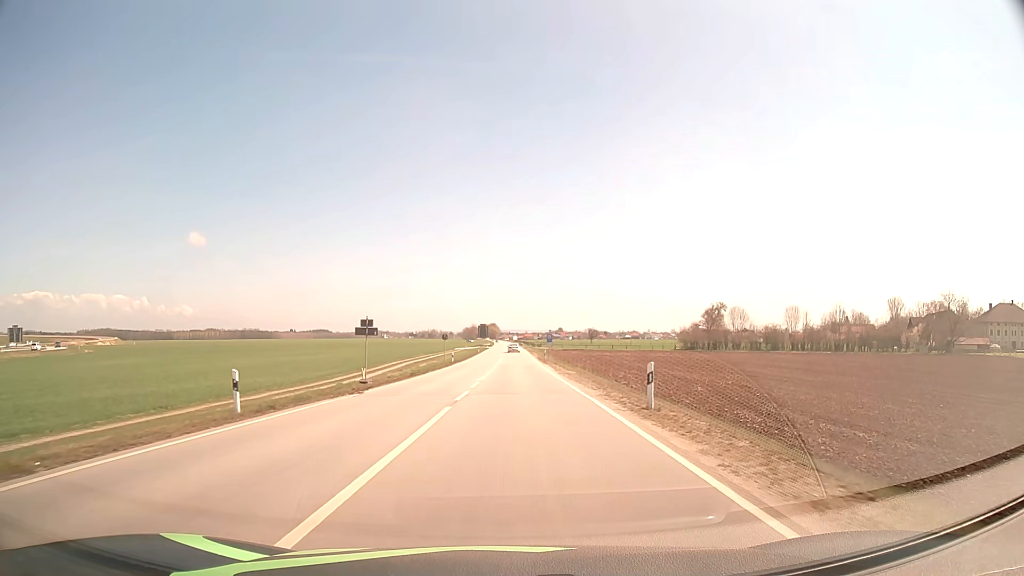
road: secondary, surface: asphalt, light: Day
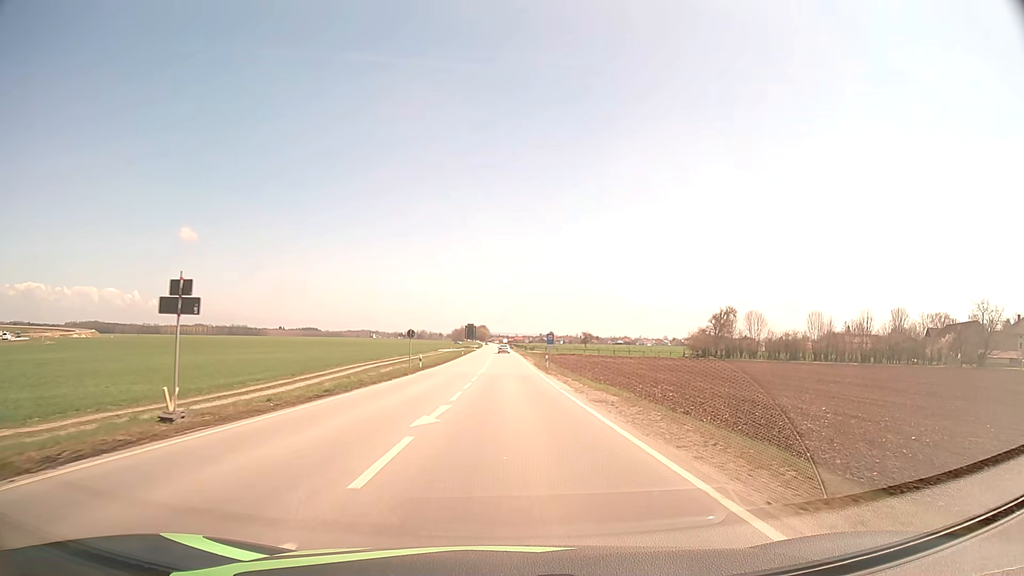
(+0.1, +17.7) m; +1°
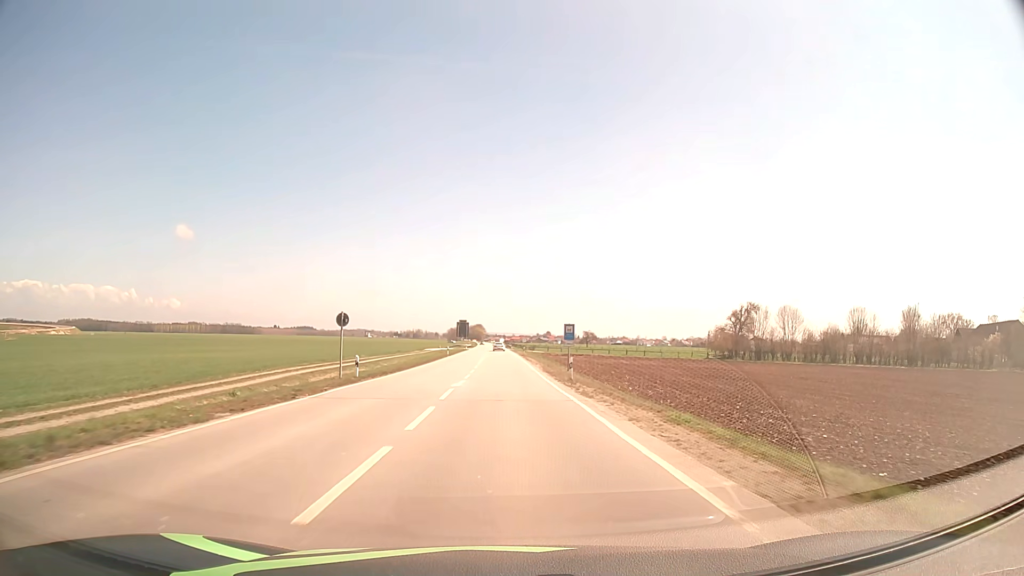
(+0.1, +20.1) m; 0°
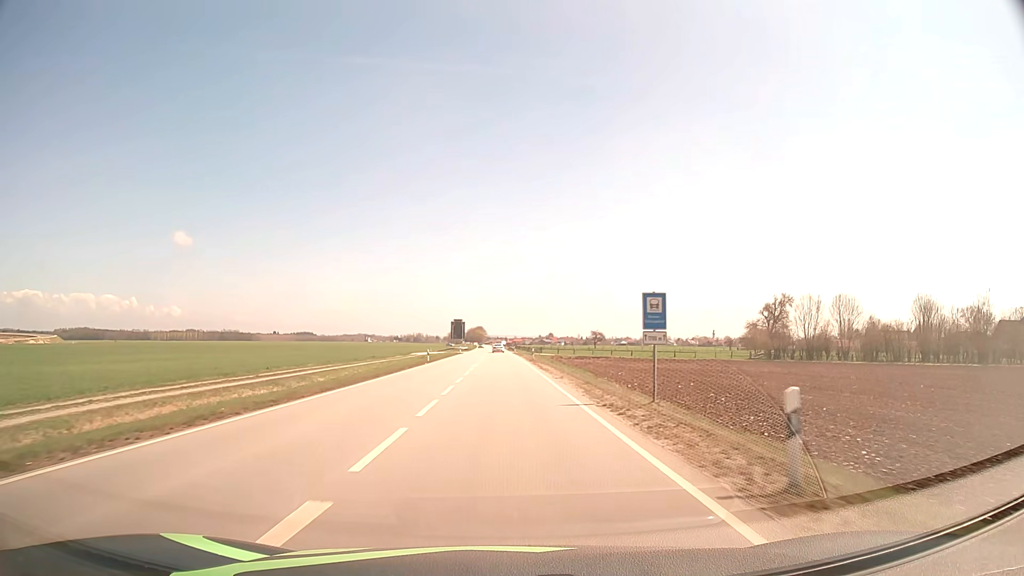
(0.0, +22.2) m; 0°
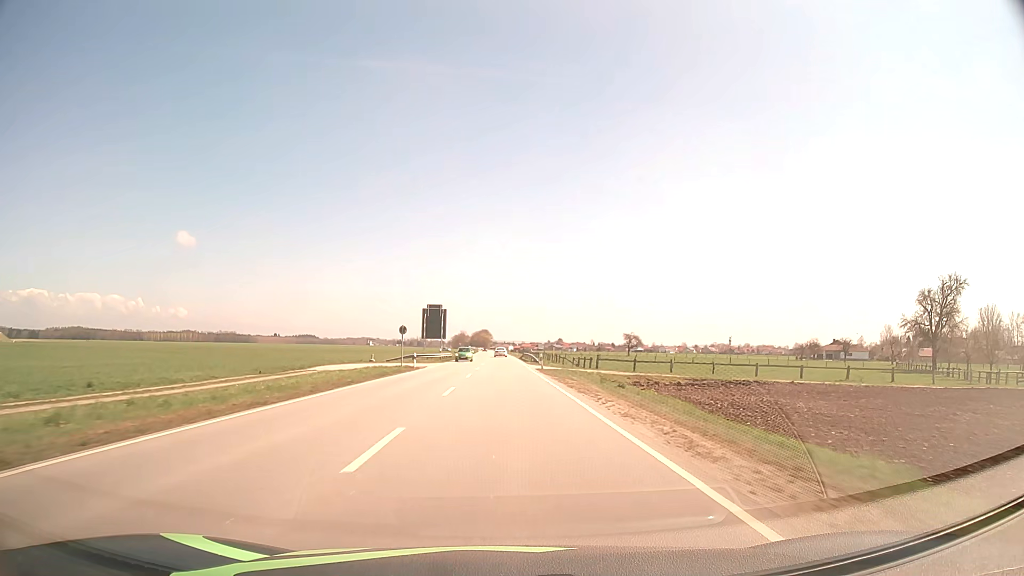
(-0.7, +62.7) m; -1°
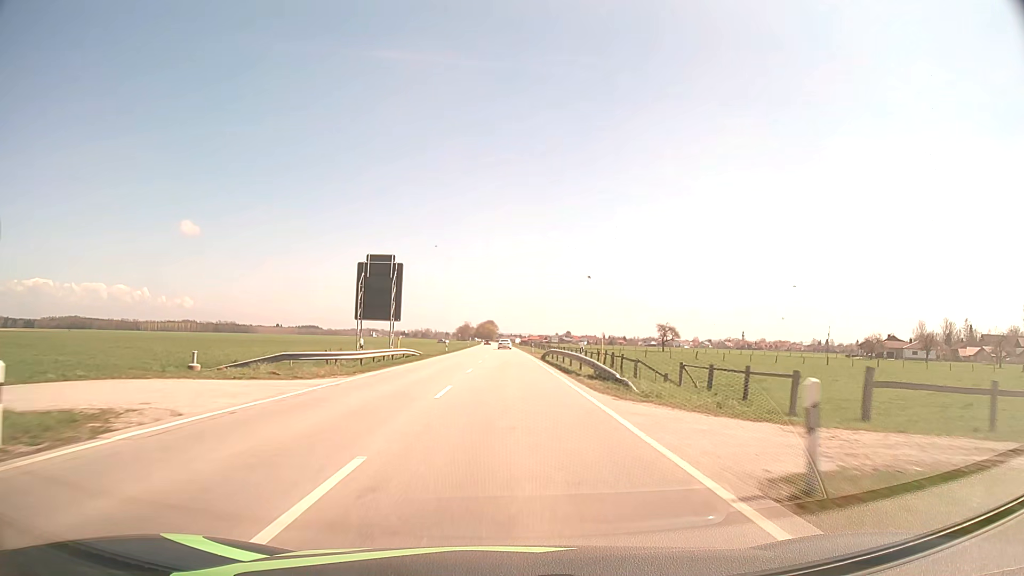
(-0.2, +40.4) m; -1°
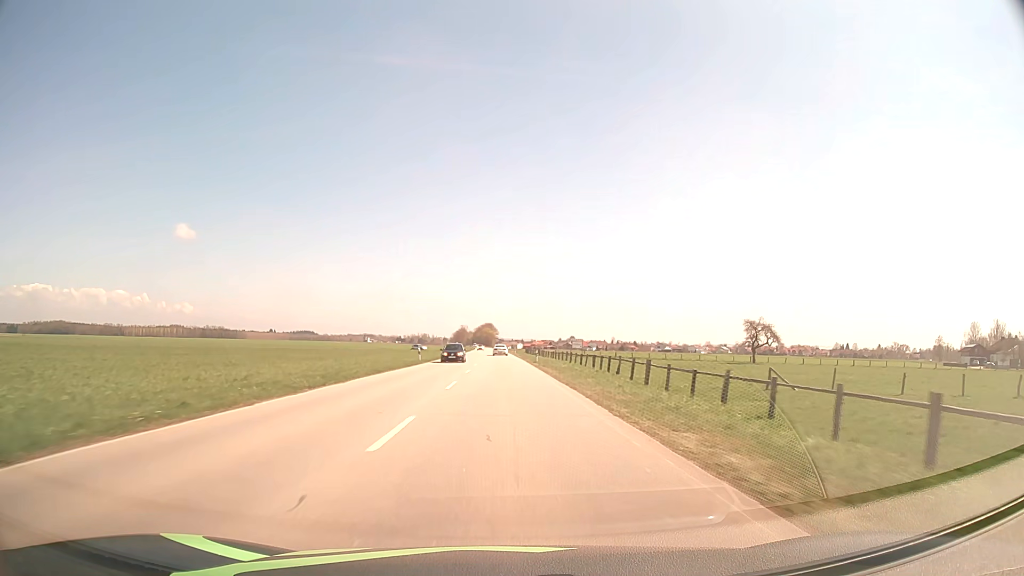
(+0.2, +67.9) m; 0°
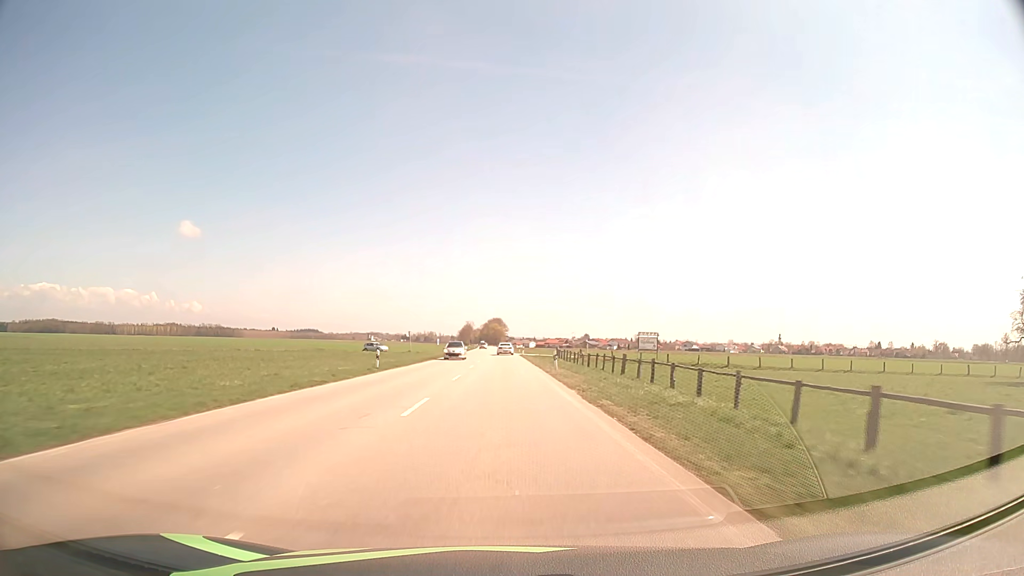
(-0.4, +68.8) m; -1°
(0, +10) (0, +20) (0, +30) (0, +40) (0, +50) (0, +60) (0, +70) (0, +80) (0, +90) (-1, +100) m
